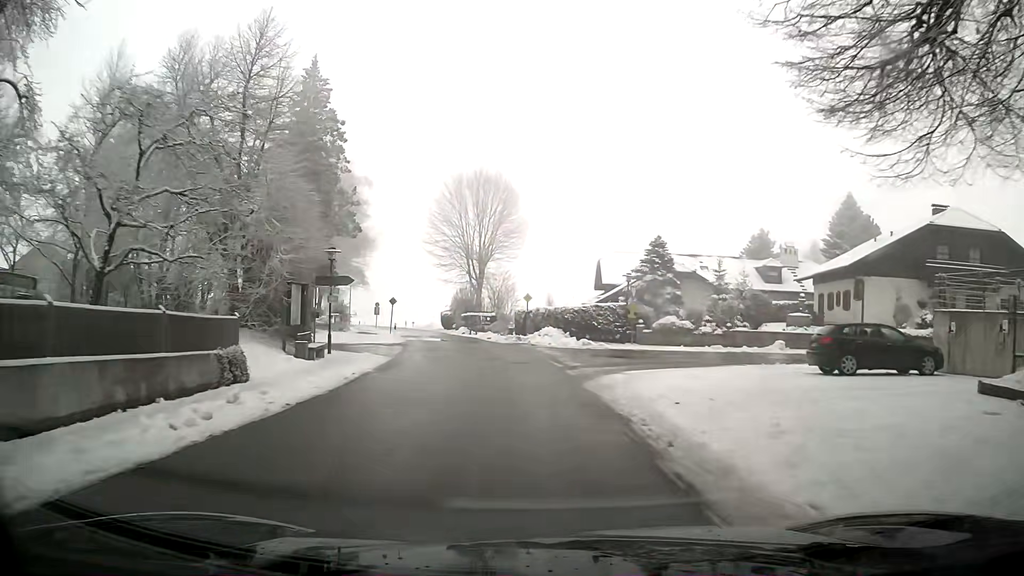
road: tertiary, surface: asphalt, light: Day
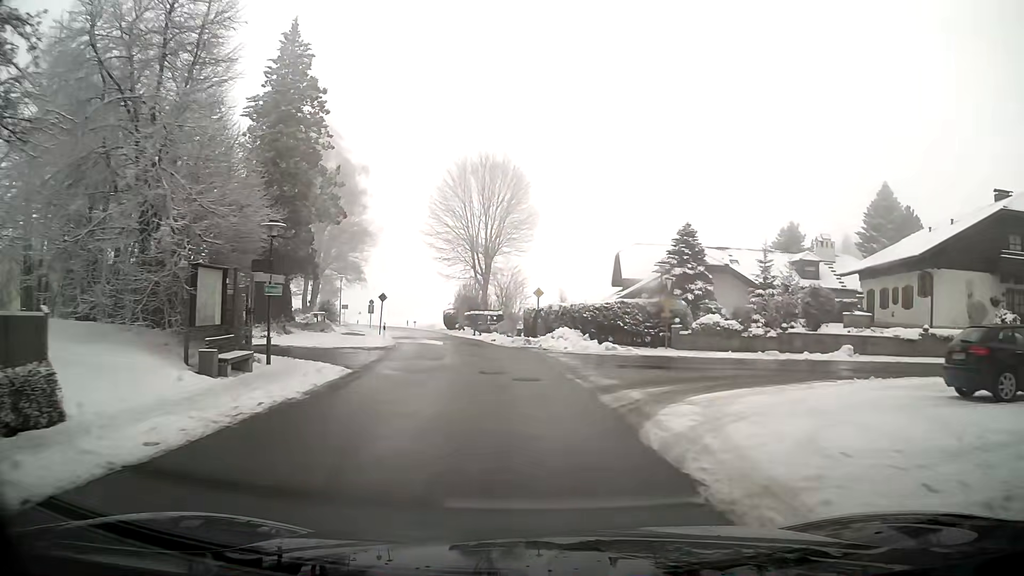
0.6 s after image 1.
(0.0, +6.5) m; -1°
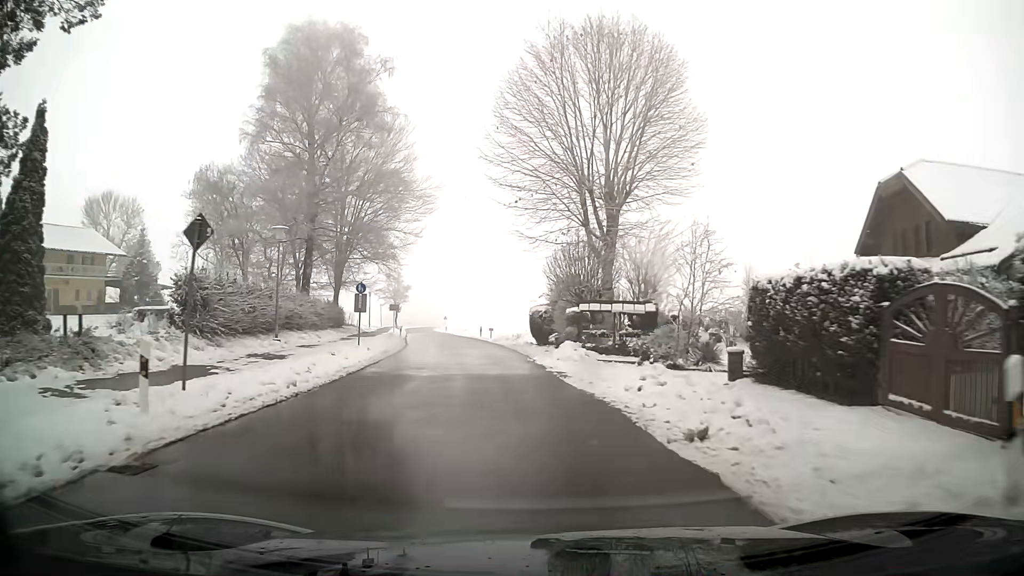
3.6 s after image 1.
(-2.6, +32.5) m; -9°
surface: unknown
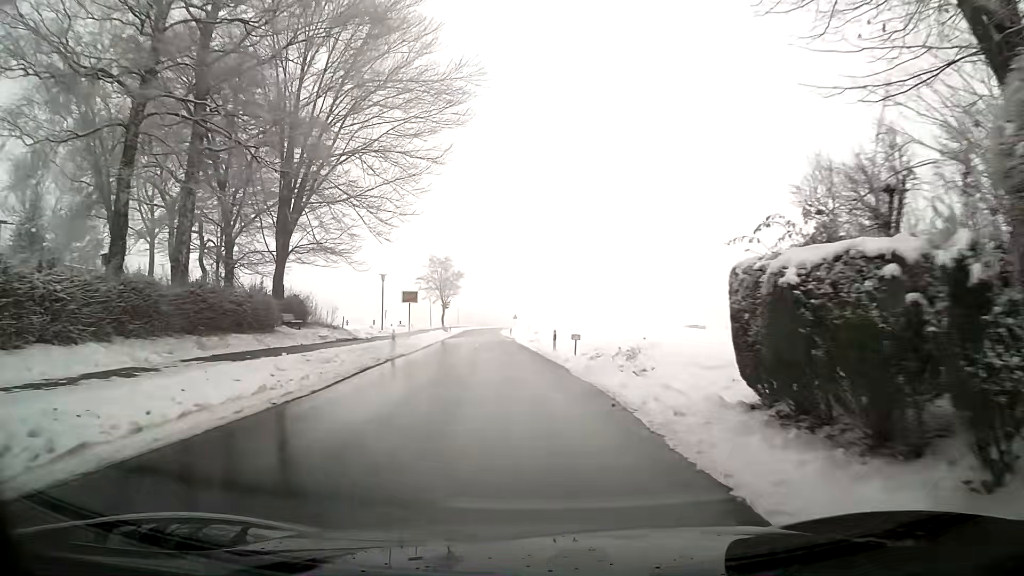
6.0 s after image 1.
(-1.7, +27.7) m; -7°
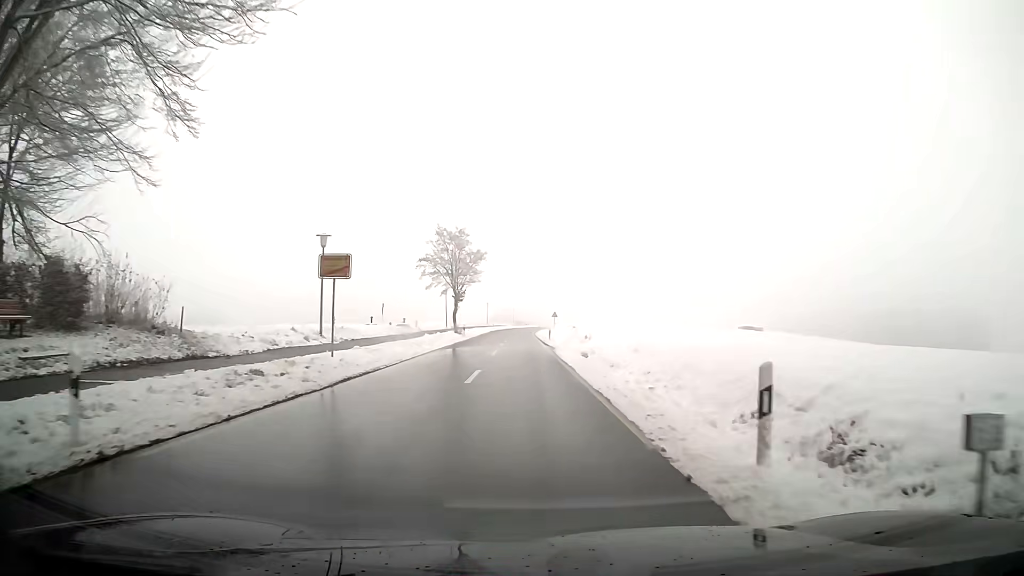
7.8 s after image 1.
(-0.6, +21.8) m; -3°
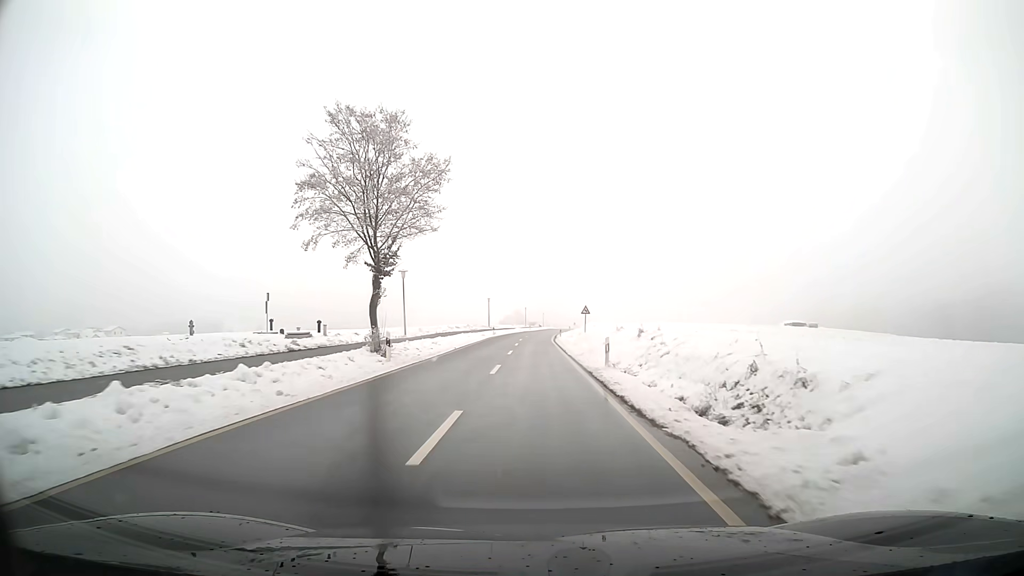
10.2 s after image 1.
(-0.3, +32.6) m; -1°
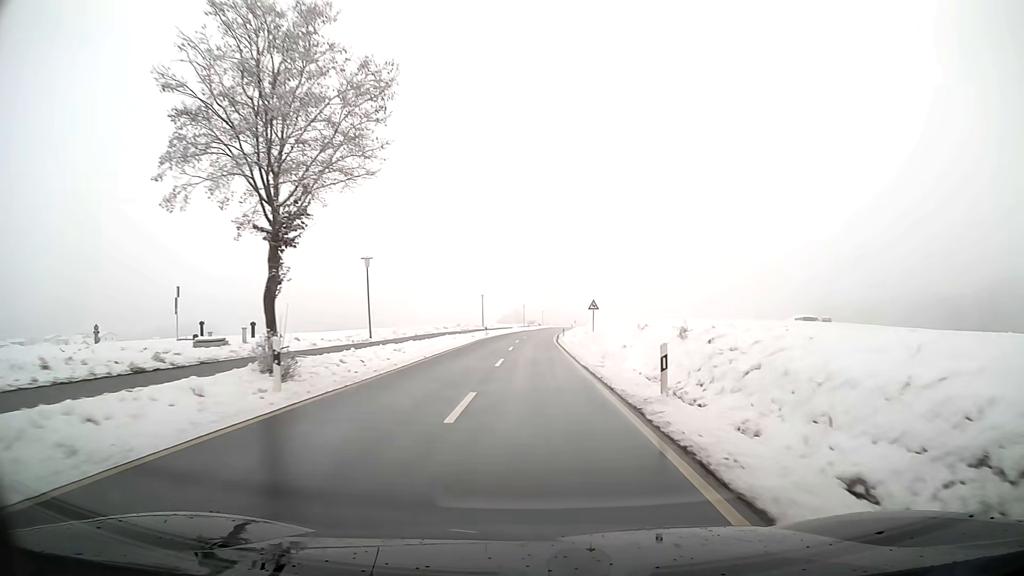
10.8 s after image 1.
(0.0, +9.3) m; 0°
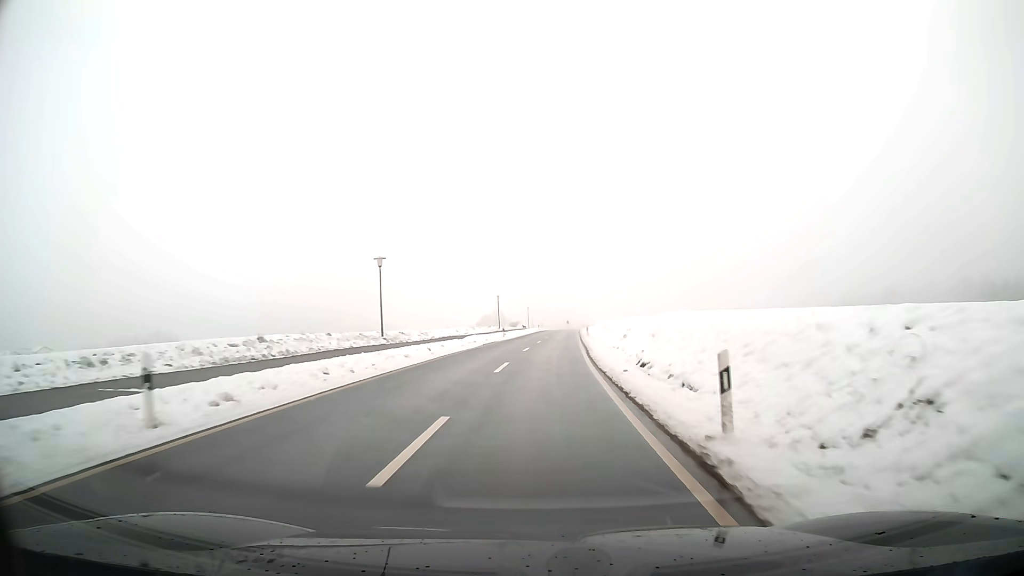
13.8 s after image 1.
(+0.4, +51.6) m; +2°
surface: asphalt
